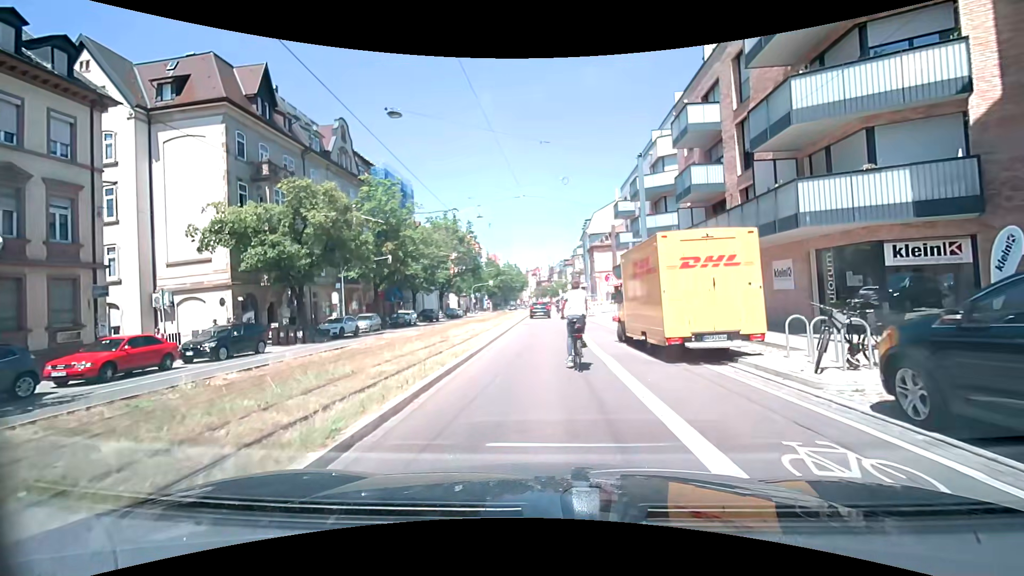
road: primary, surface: asphalt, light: Day
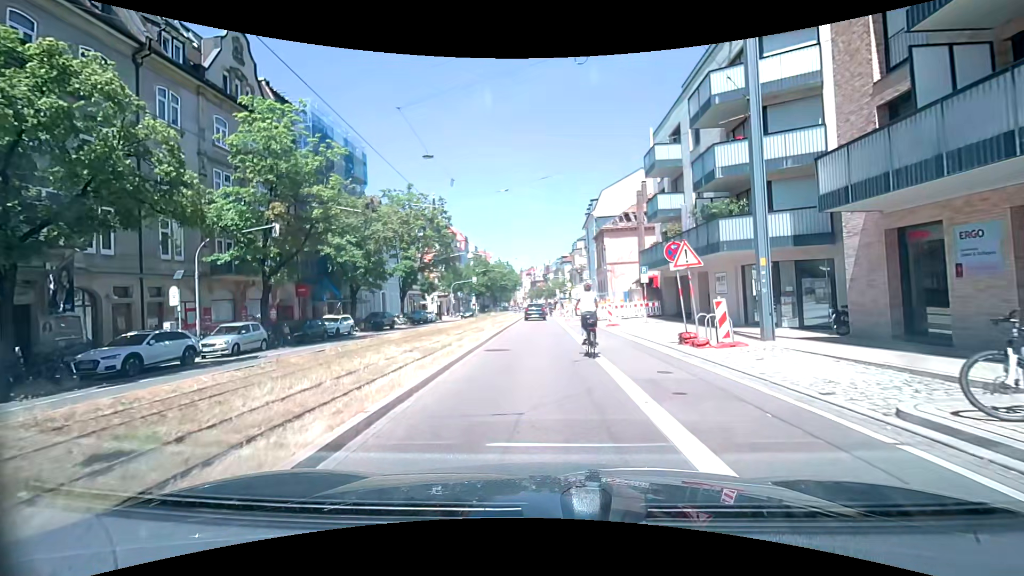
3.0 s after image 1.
(-0.2, +16.8) m; -1°
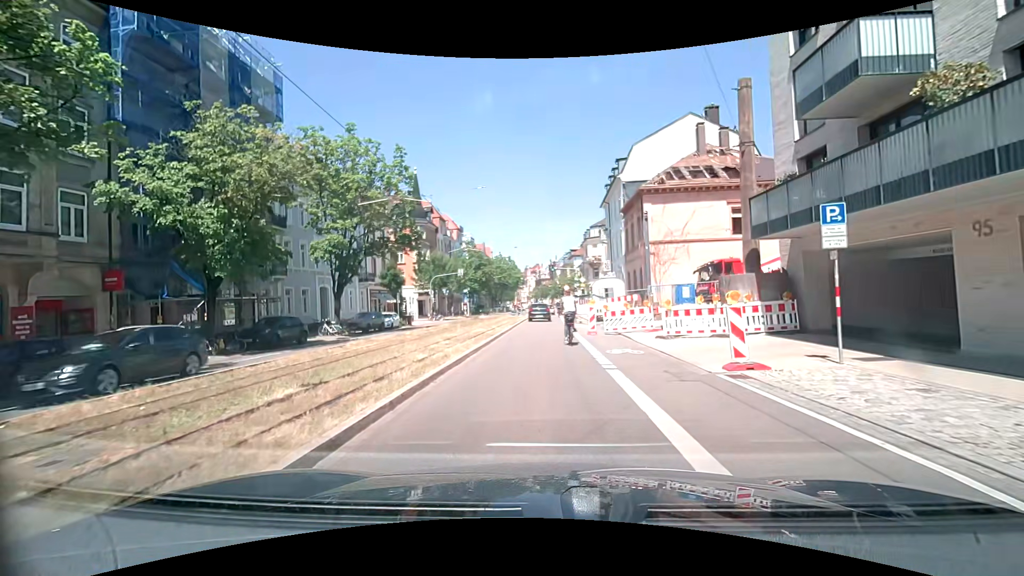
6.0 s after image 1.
(0.0, +18.1) m; -1°
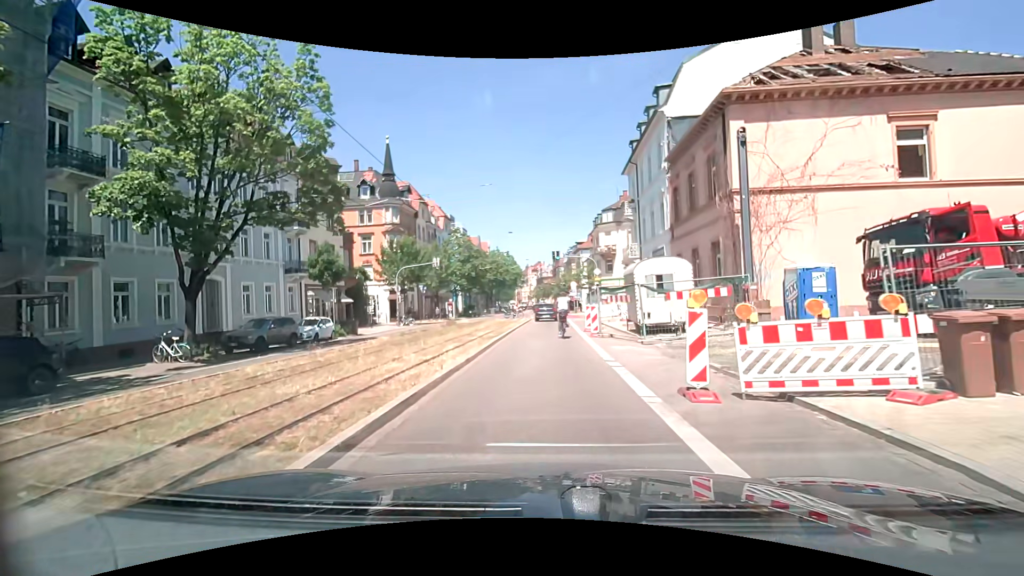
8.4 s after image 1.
(0.0, +15.2) m; -1°
